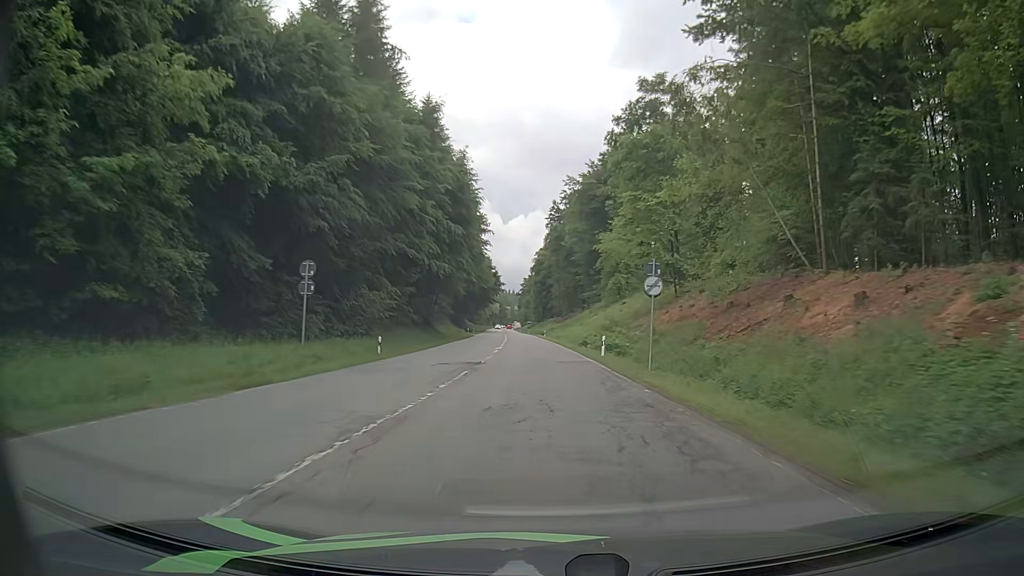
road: secondary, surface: asphalt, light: Day
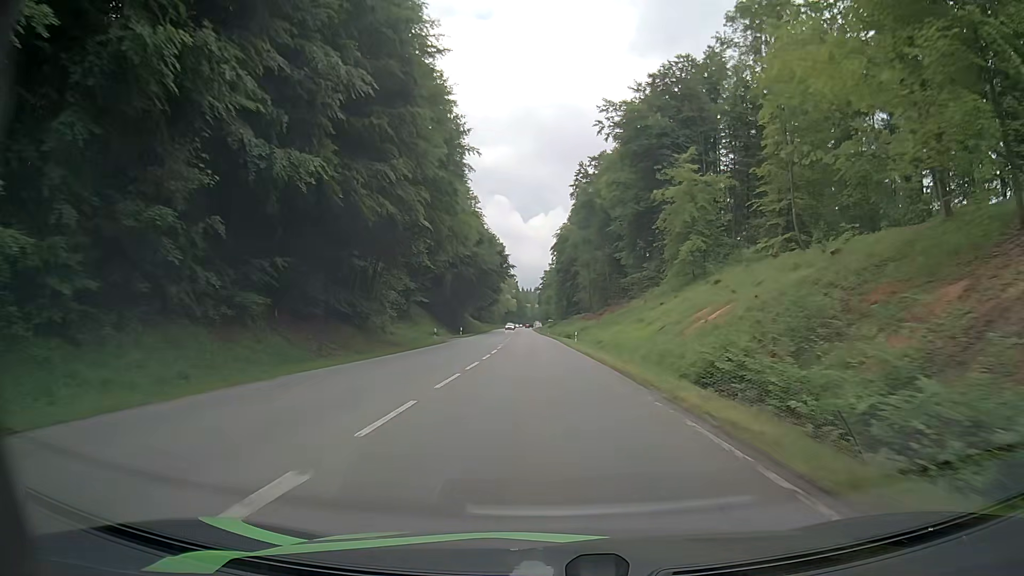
(-0.8, +40.5) m; -2°
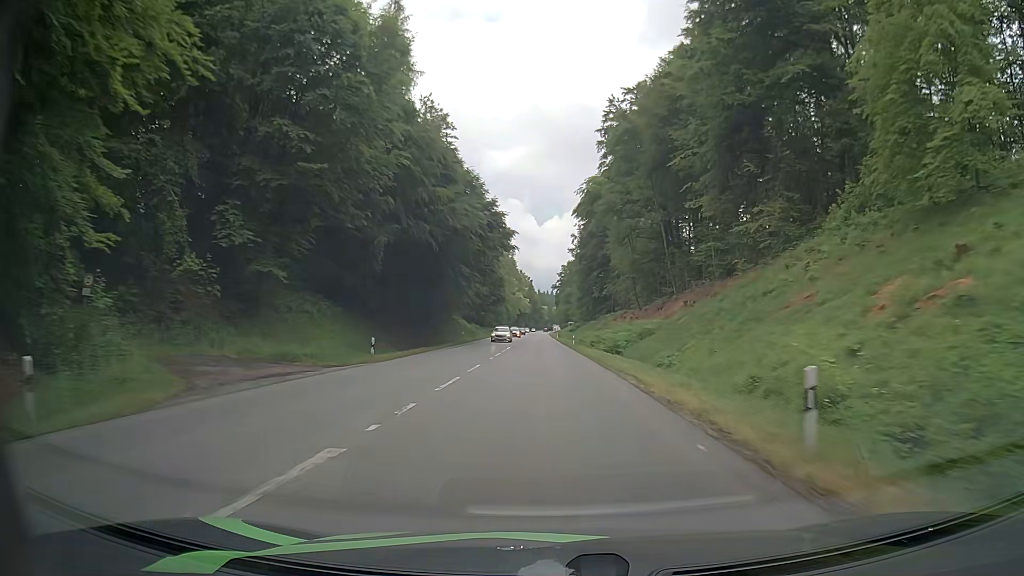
(-0.3, +41.3) m; -1°
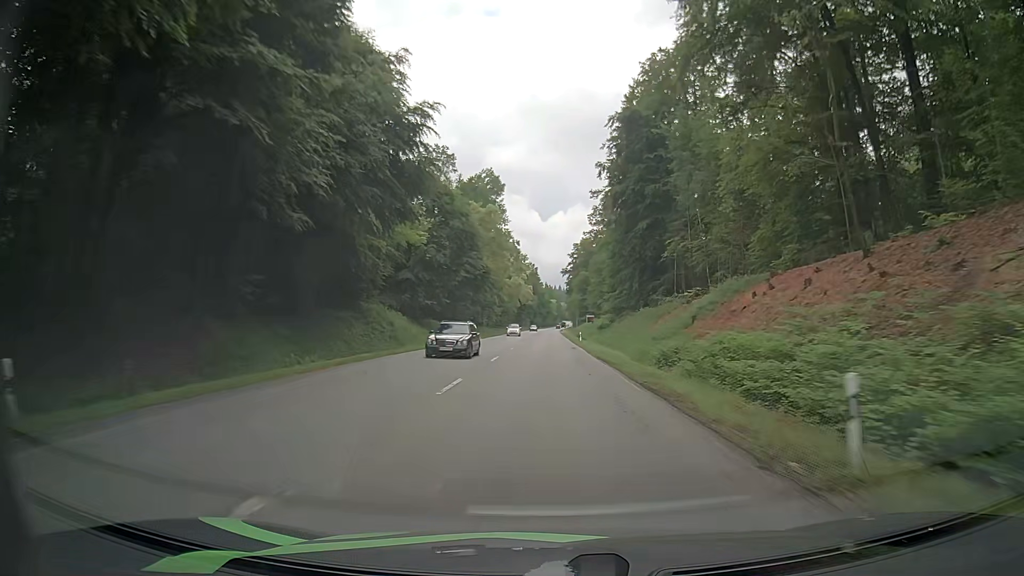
(-0.6, +56.8) m; -1°
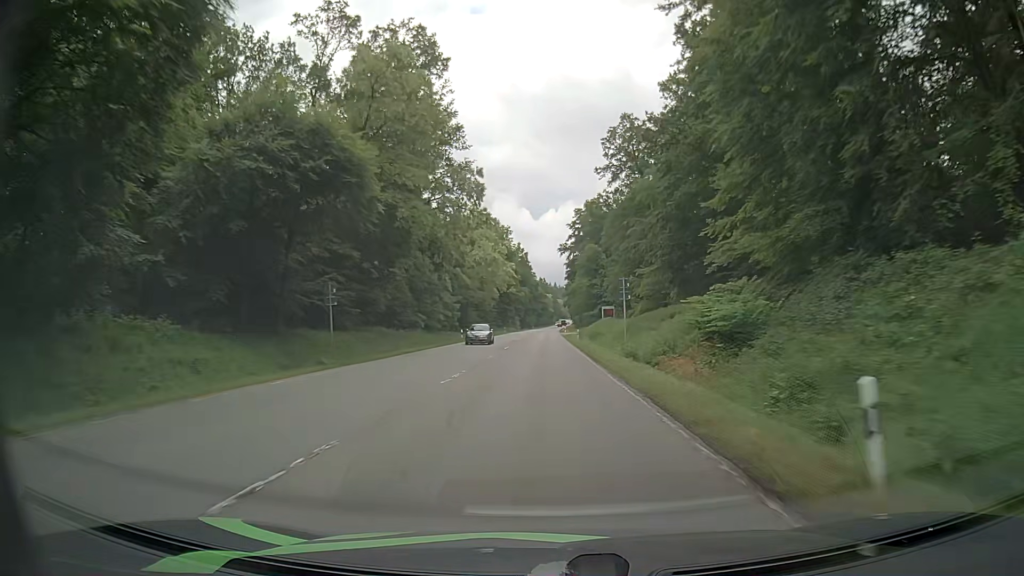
(+0.4, +58.0) m; +1°
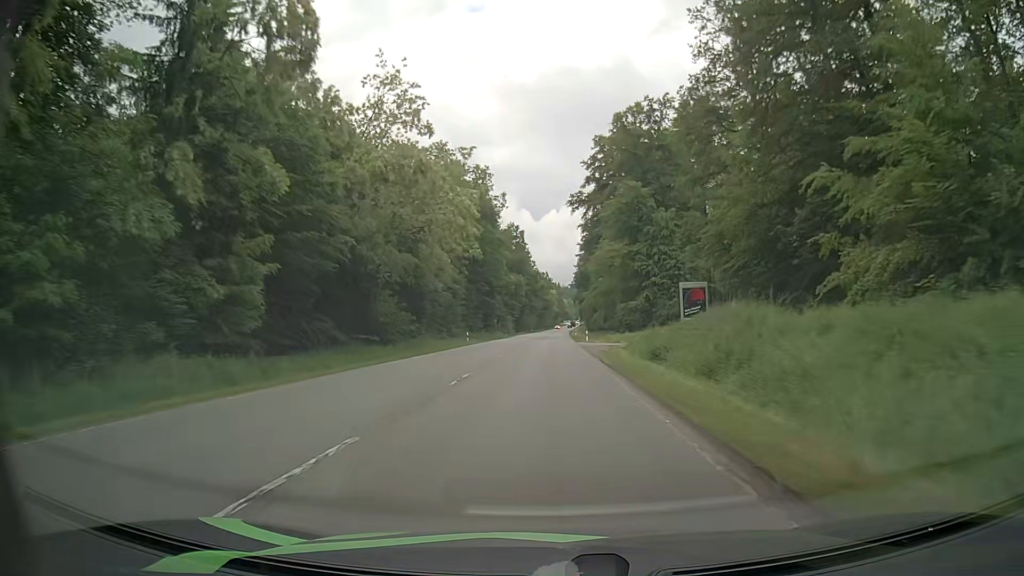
(-0.8, +57.3) m; -1°
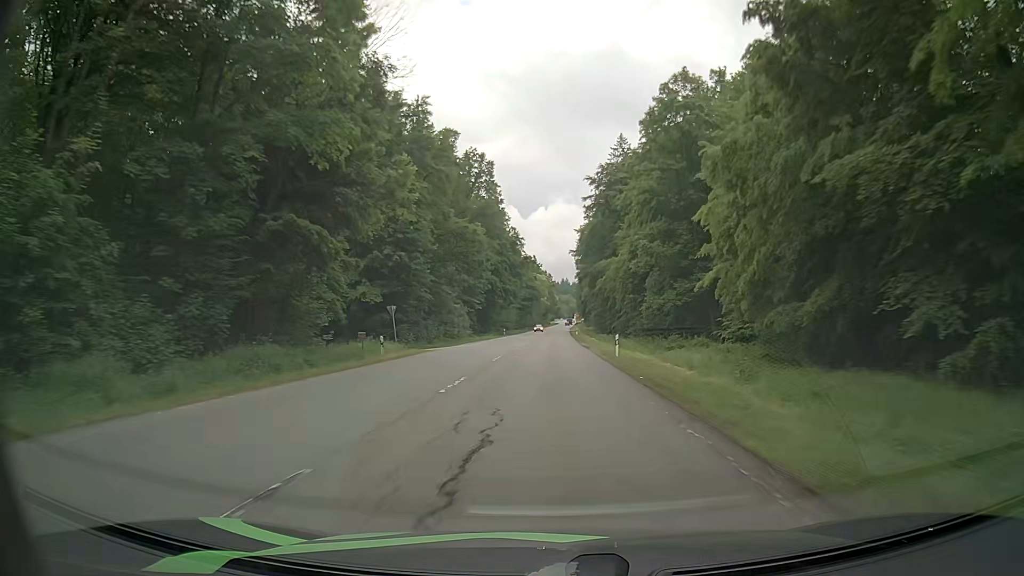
(+0.7, +72.1) m; +1°
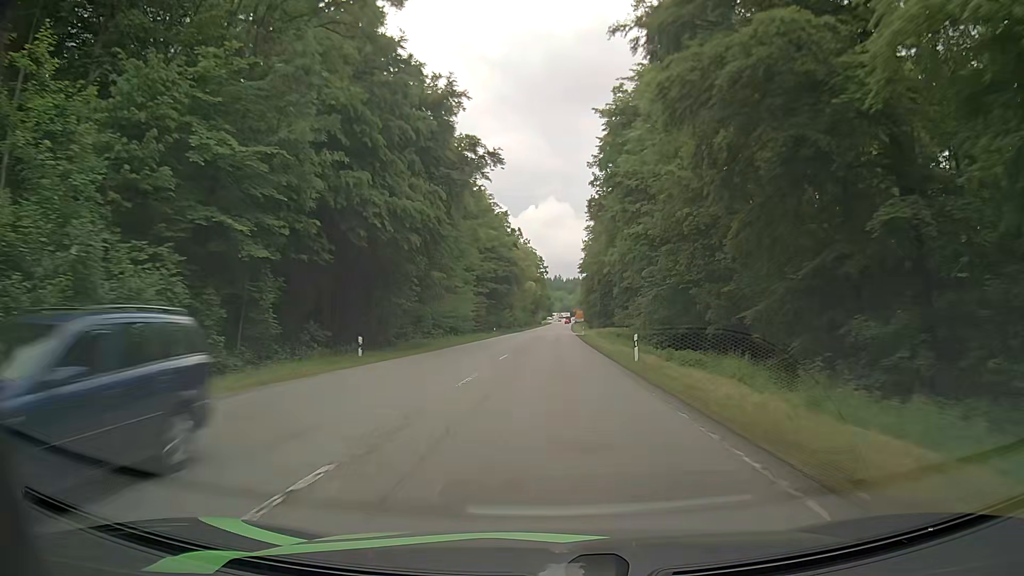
(+0.7, +71.4) m; +1°
(0, +10) (0, +20) (0, +30) (+1, +40) (+1, +50) (+1, +60) (+1, +70) (+1, +80) (+2, +90) (+2, +100) m
